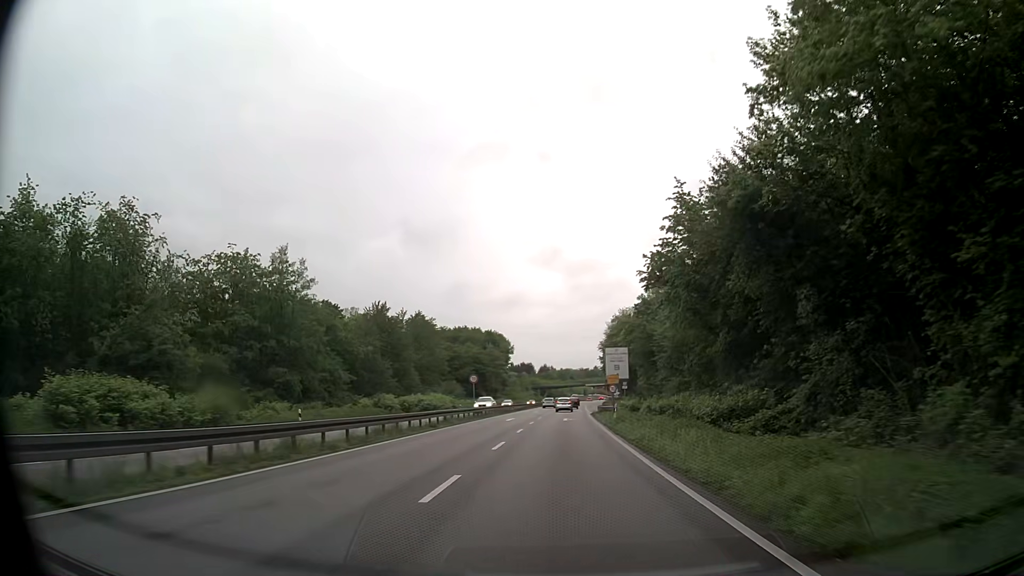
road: trunk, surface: asphalt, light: Day
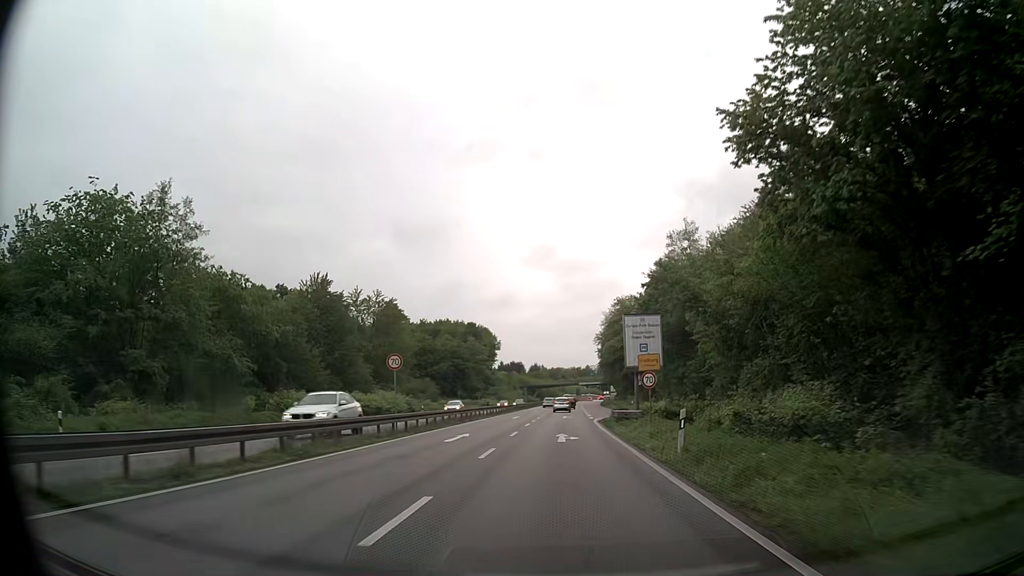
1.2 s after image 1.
(+0.2, +20.6) m; +1°
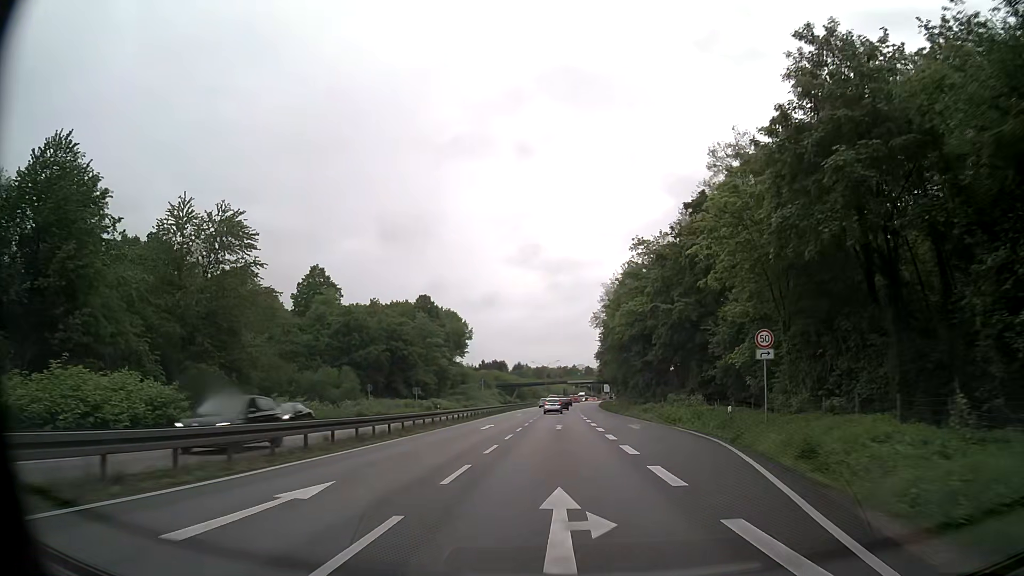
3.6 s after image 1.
(+0.3, +40.6) m; +1°
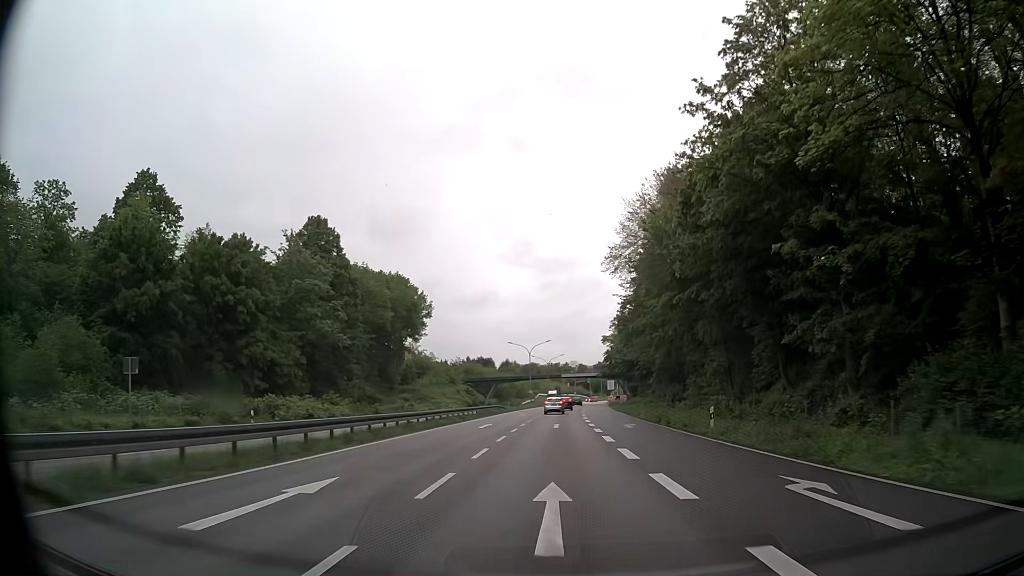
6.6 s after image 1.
(+0.5, +49.7) m; +1°
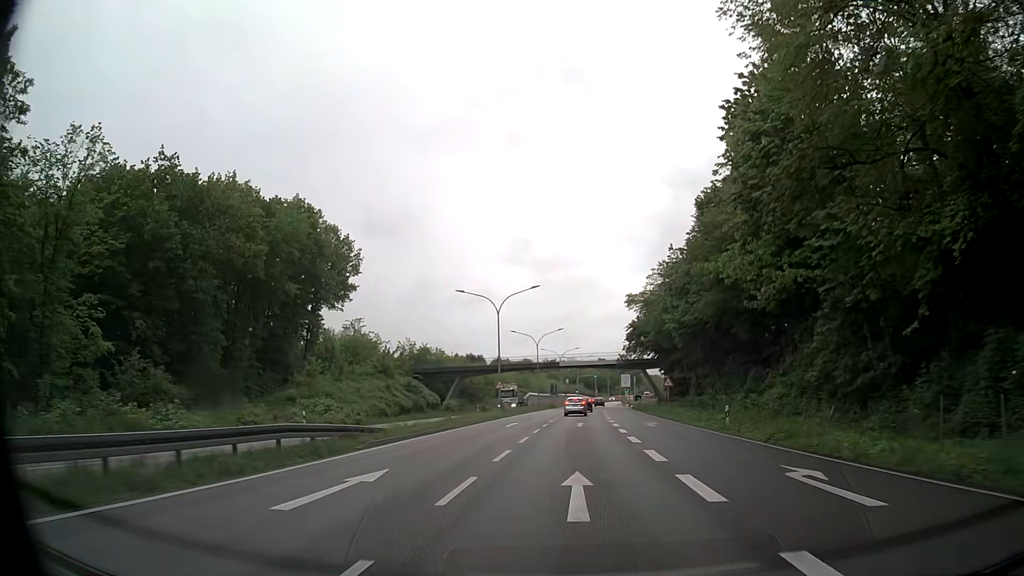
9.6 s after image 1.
(+0.5, +48.5) m; +1°
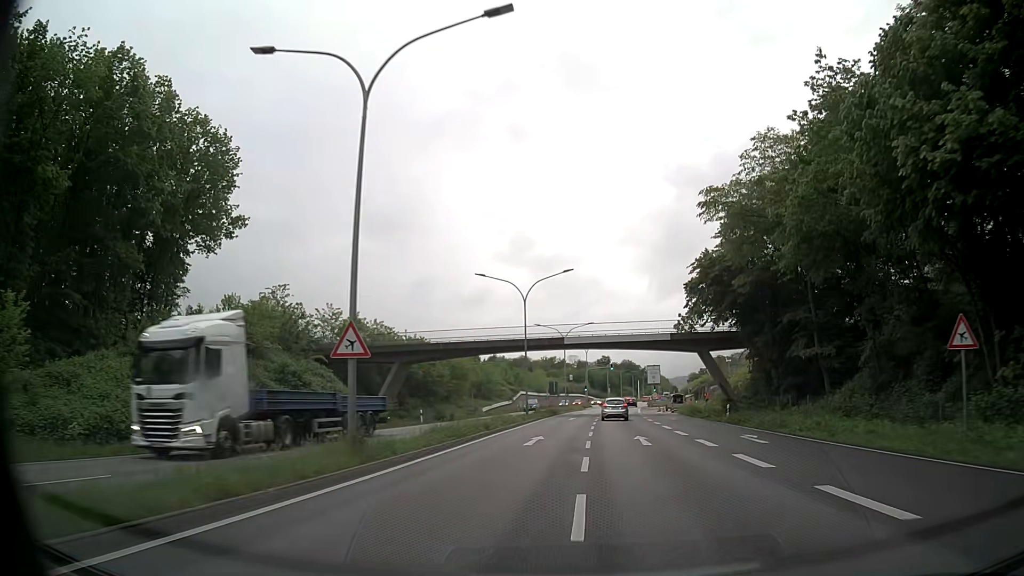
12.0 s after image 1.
(-0.2, +37.9) m; 0°
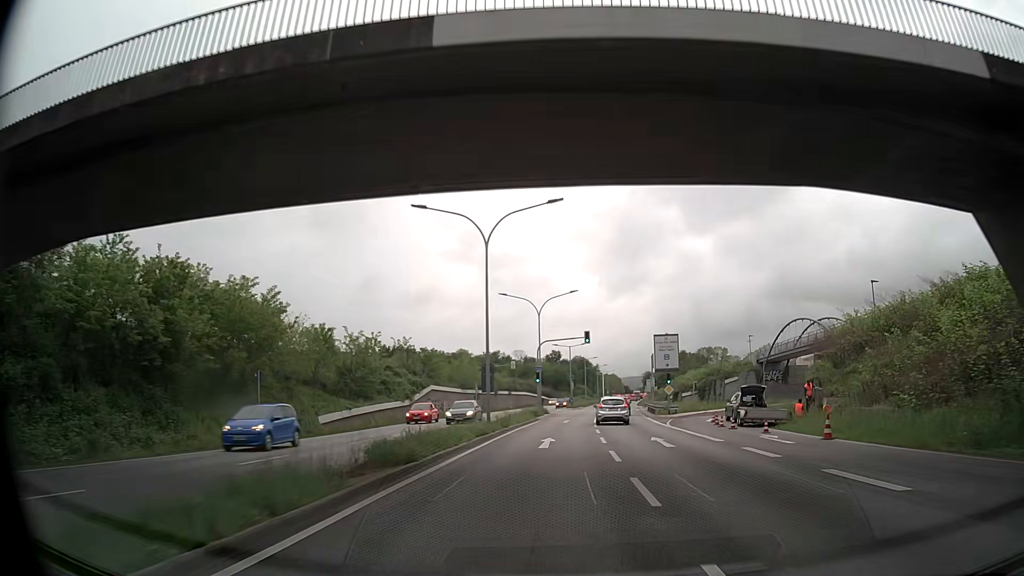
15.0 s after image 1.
(+1.6, +46.2) m; +5°
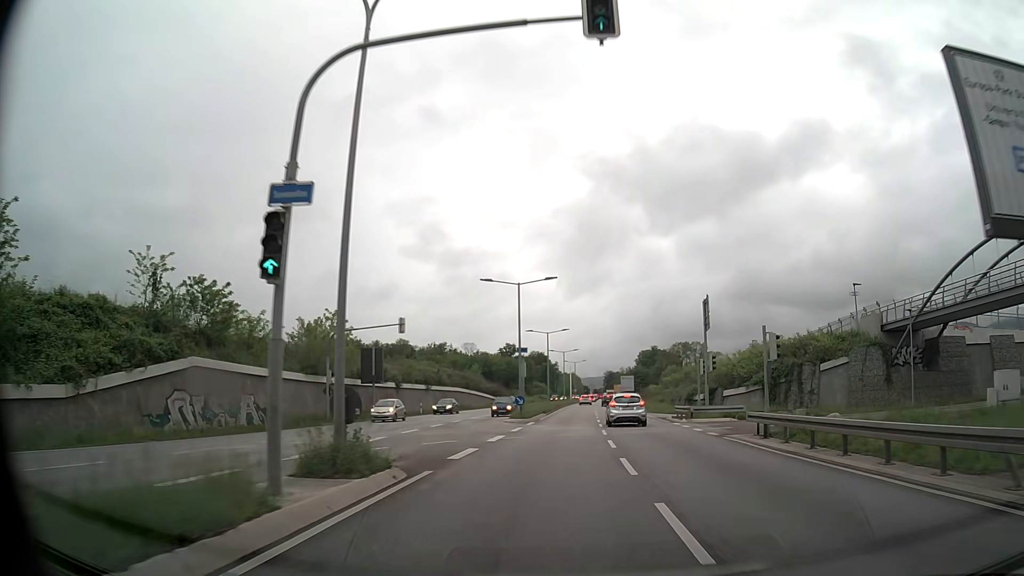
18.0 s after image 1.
(+1.2, +44.4) m; +3°
(0, +10) (0, +20) (0, +30) (+1, +40) (+1, +50) (+2, +60) (+2, +70) (+3, +80) (+3, +90) (+4, +100) m
